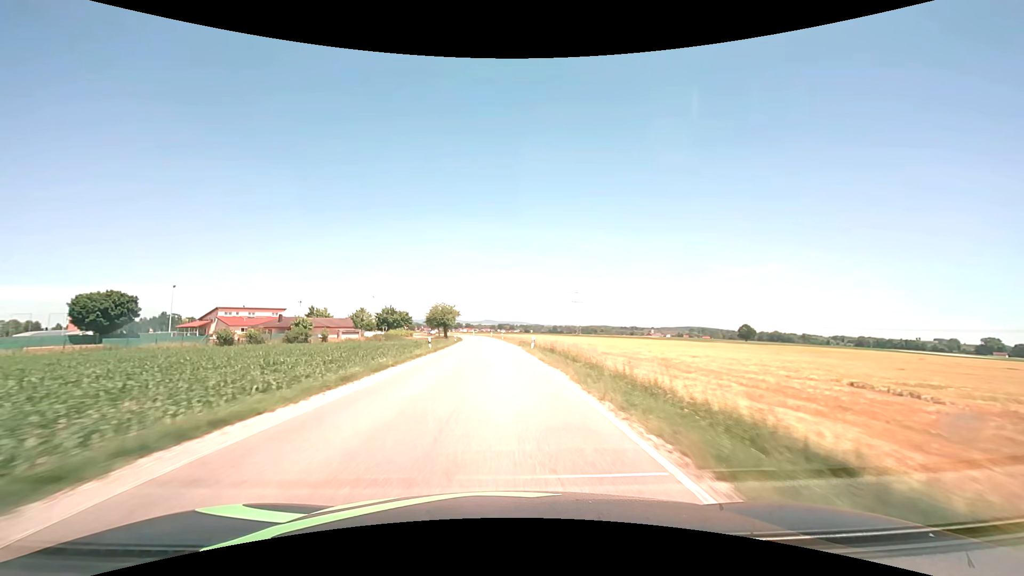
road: secondary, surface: asphalt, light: Day
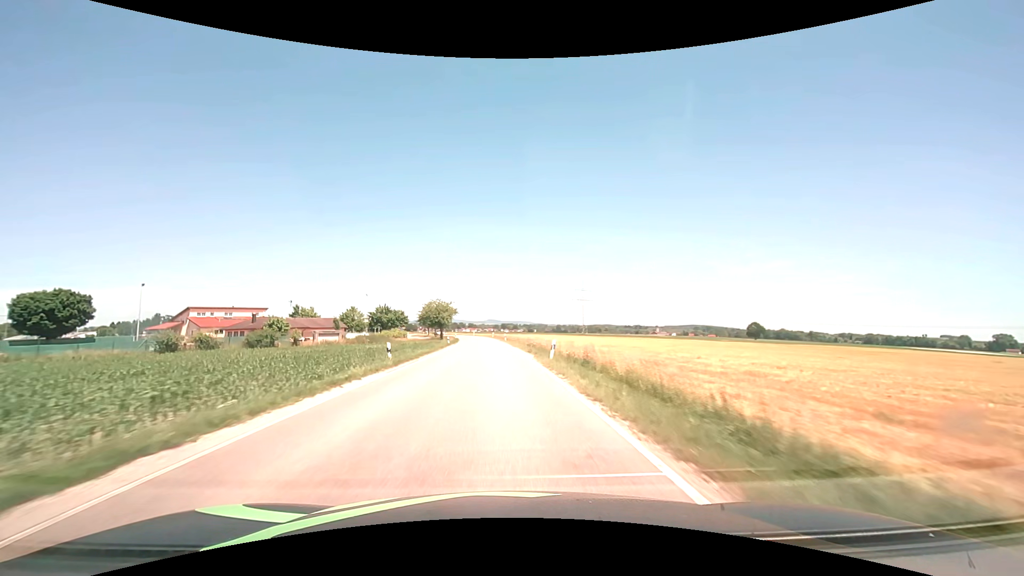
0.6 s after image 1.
(0.0, +12.5) m; 0°
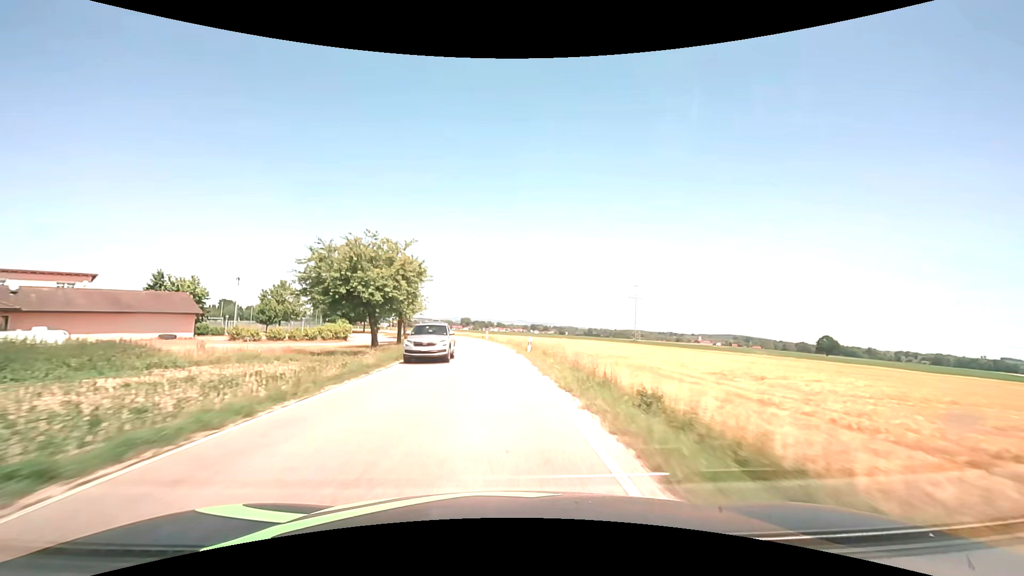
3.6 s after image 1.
(-2.1, +62.6) m; -3°
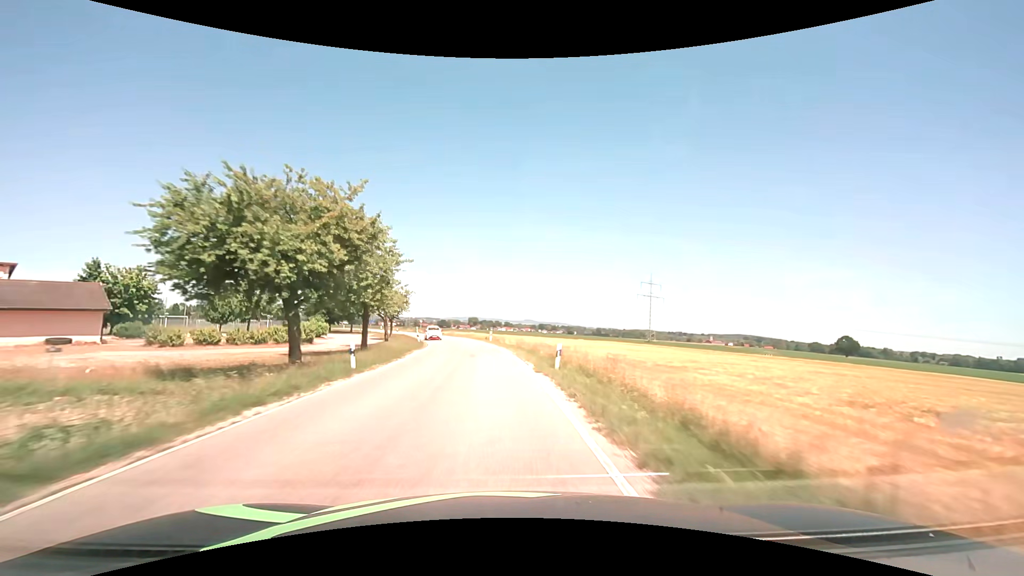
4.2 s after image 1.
(-0.1, +12.5) m; -1°
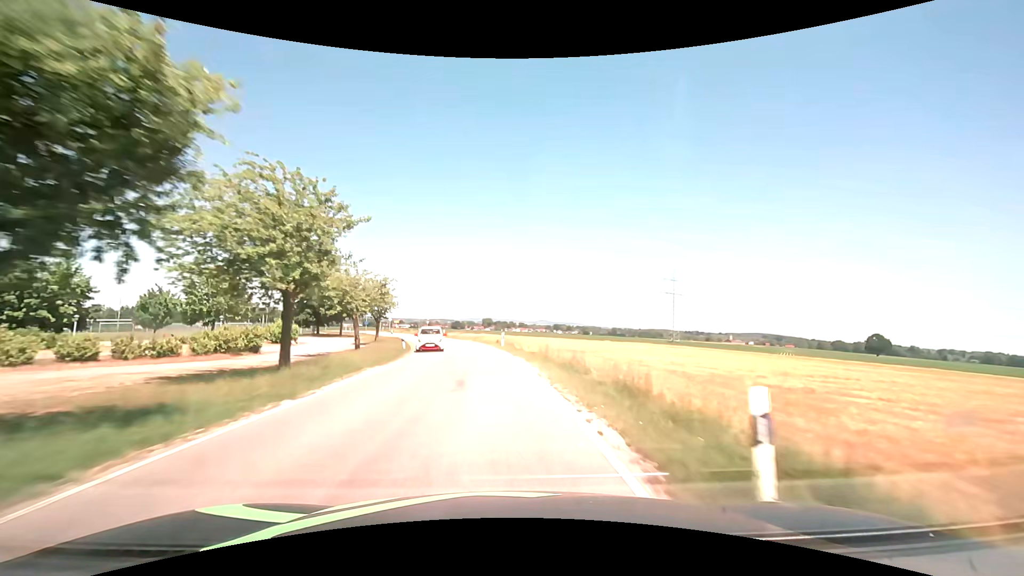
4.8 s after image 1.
(-0.2, +12.5) m; -2°
